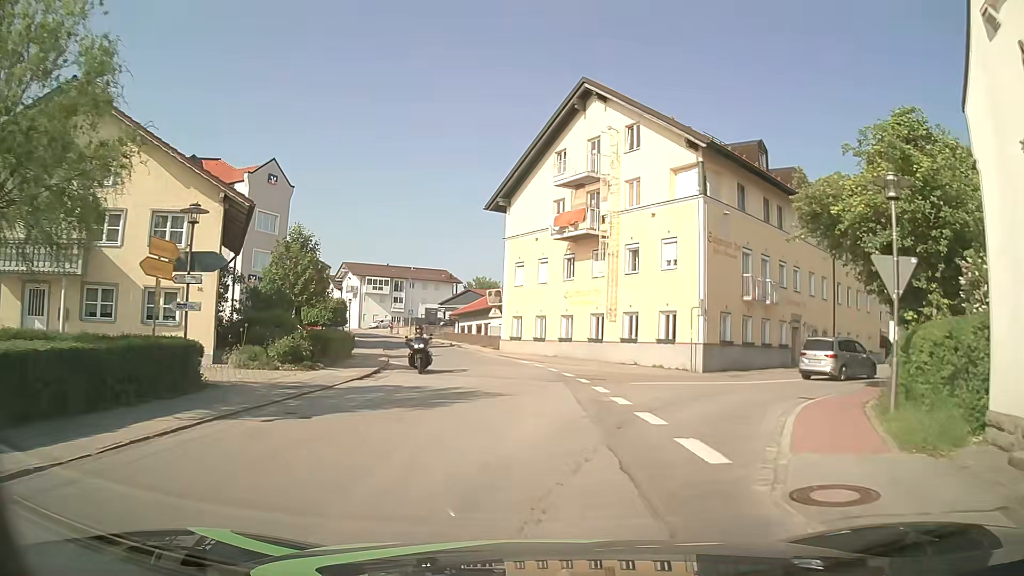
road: tertiary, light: Day
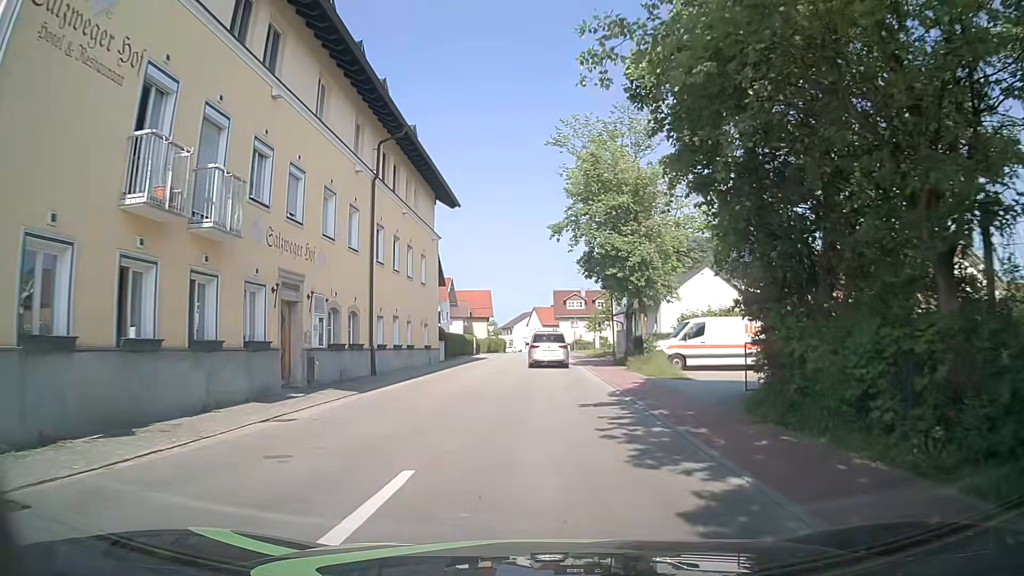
(+7.3, +20.4) m; +41°
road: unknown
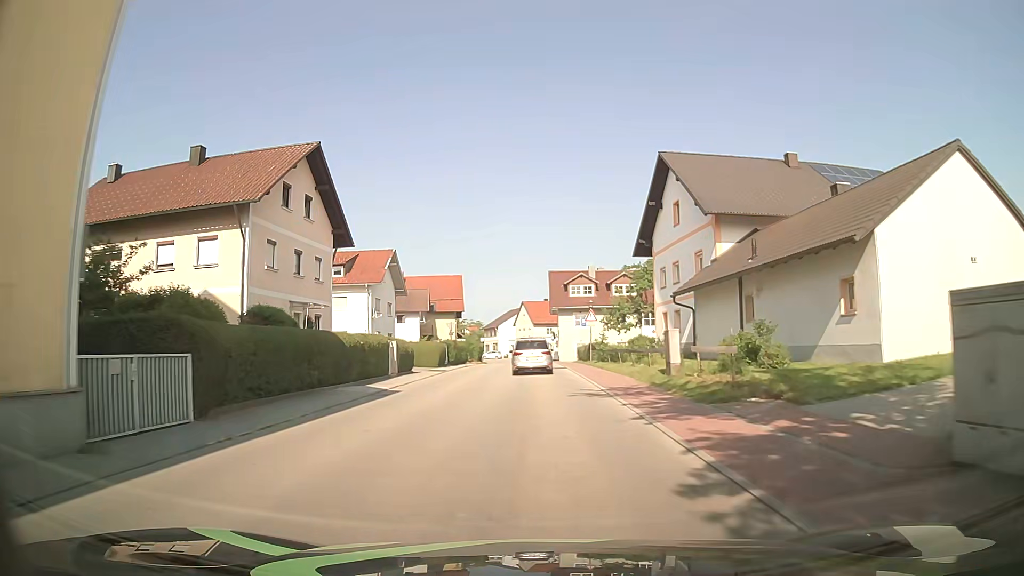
(+0.5, +31.4) m; +1°
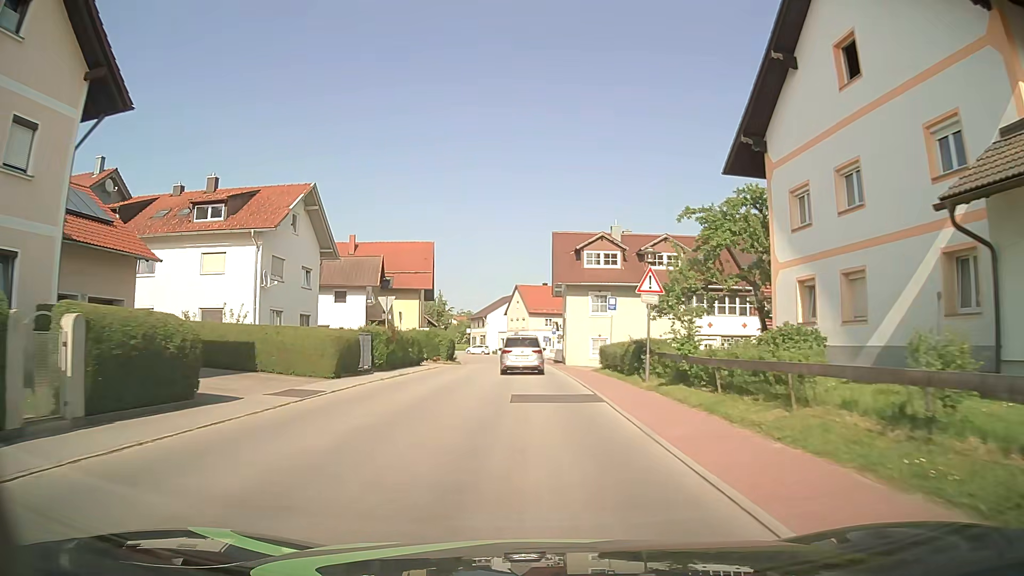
(+0.1, +21.8) m; +1°
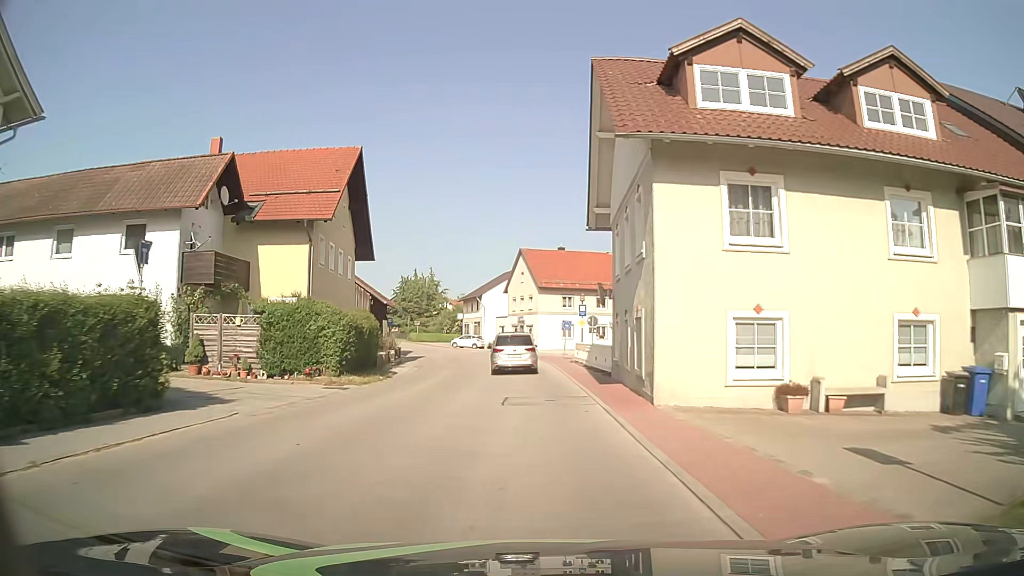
(-0.1, +28.9) m; -1°
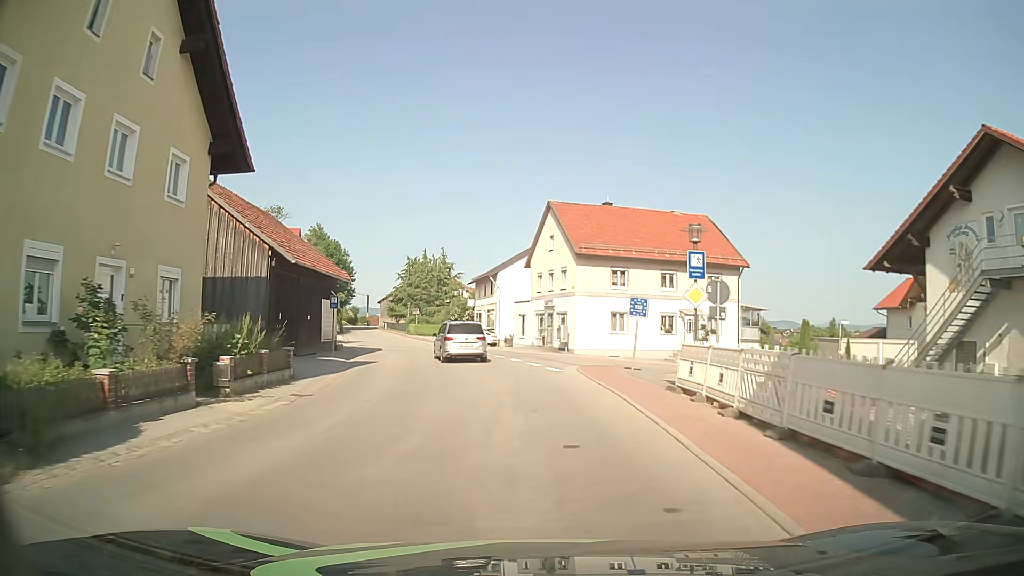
(-0.5, +21.1) m; -3°
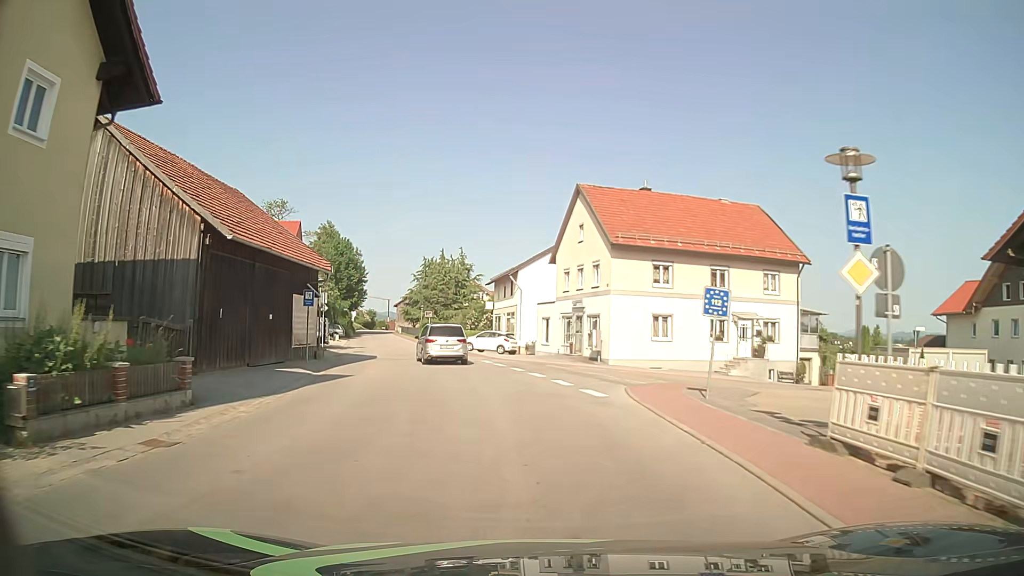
(0.0, +7.0) m; -1°
